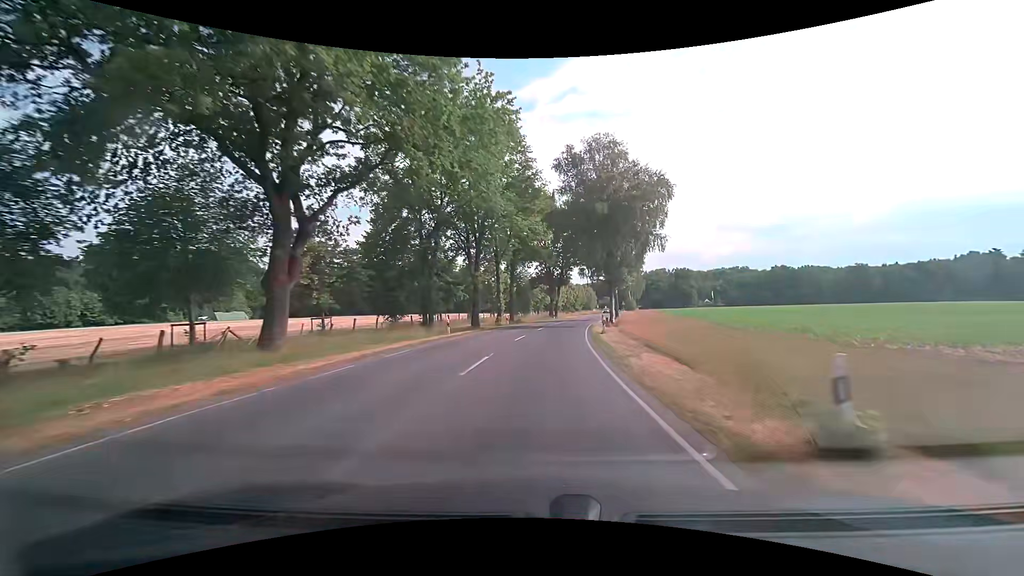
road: secondary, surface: asphalt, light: Day
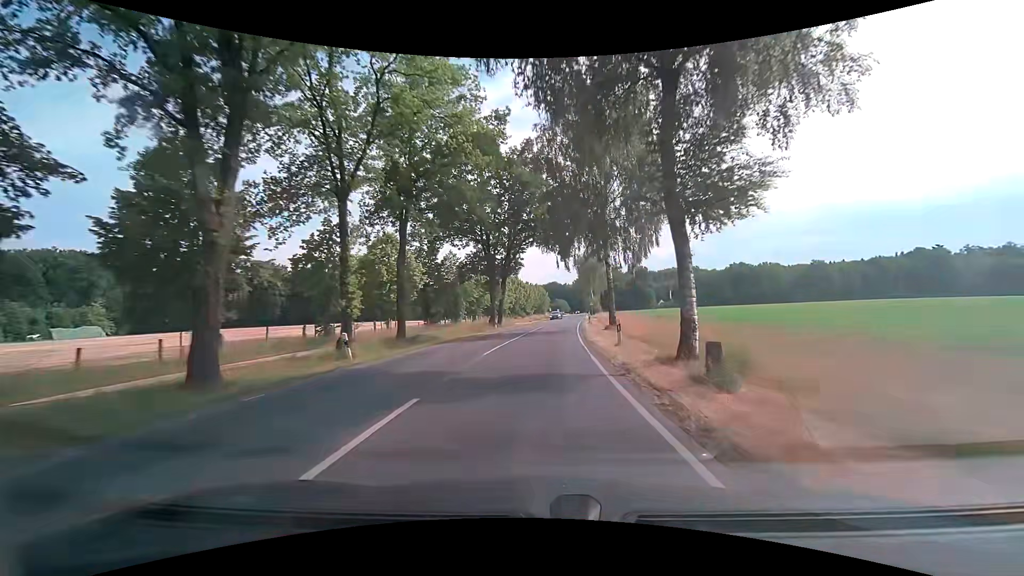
(+1.8, +30.5) m; +6°
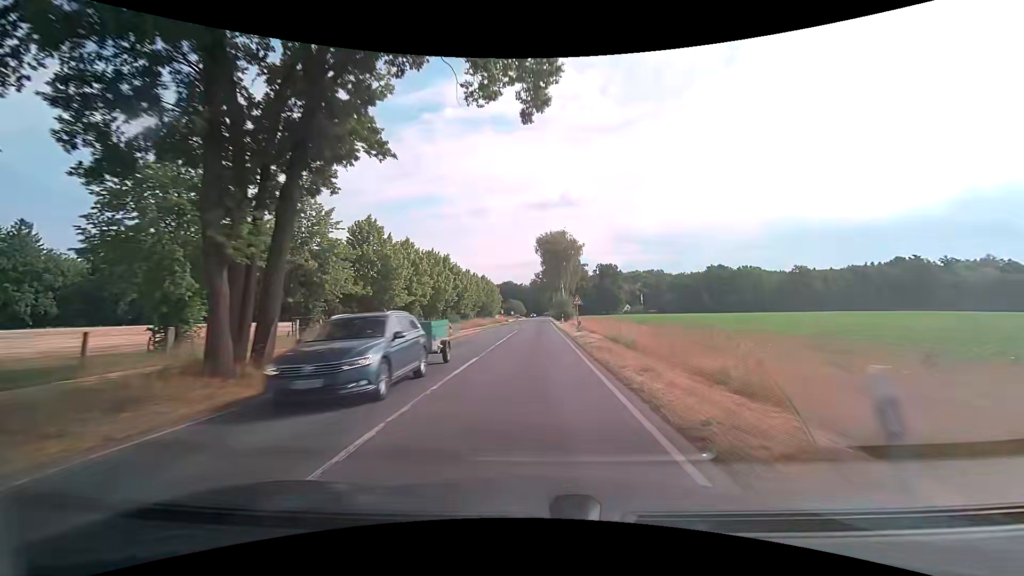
(+2.2, +40.6) m; +5°
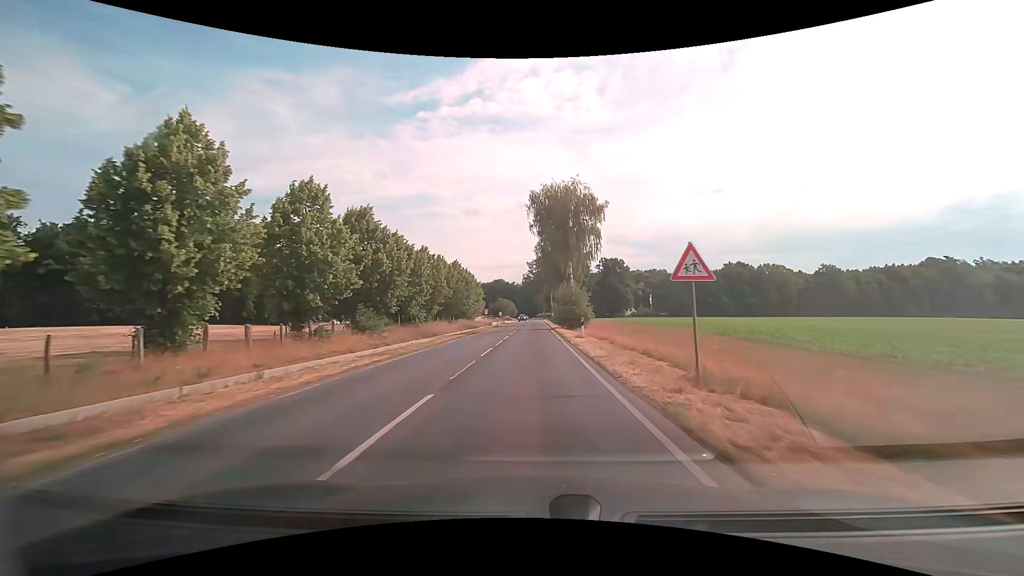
(+0.4, +30.5) m; +1°
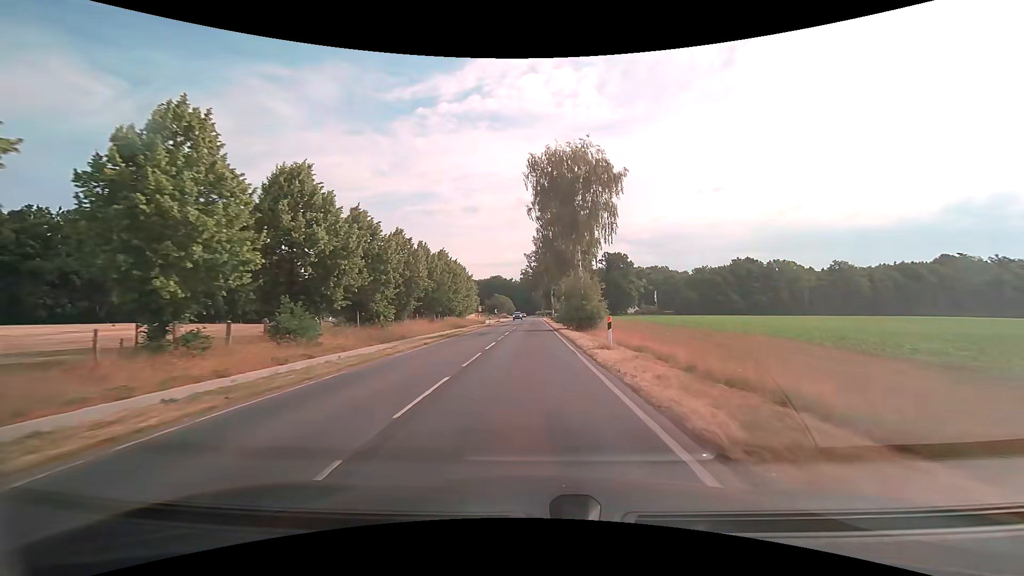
(0.0, +10.2) m; 0°
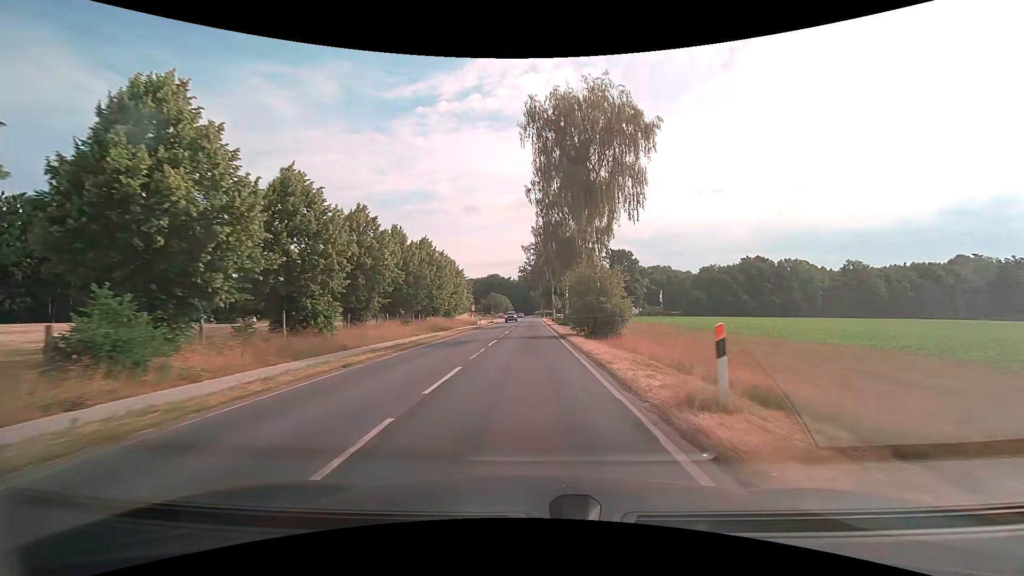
(0.0, +10.2) m; 0°
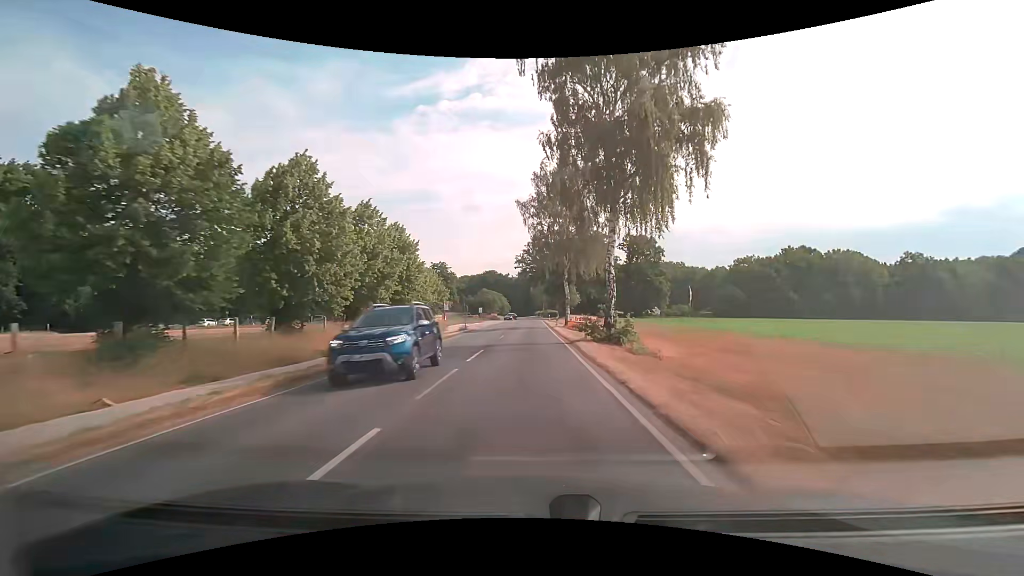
(0.0, +30.7) m; 0°
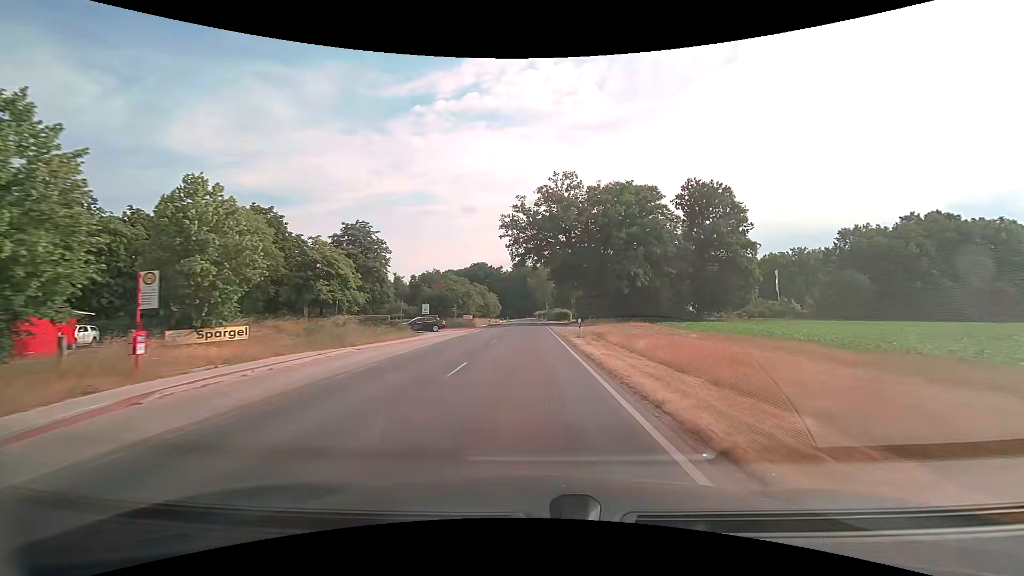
(0.0, +52.5) m; 0°
(0, +10) (0, +20) (0, +30) (0, +40) (0, +50) (0, +60) (0, +70) (0, +80) (0, +90) (0, +100) m
